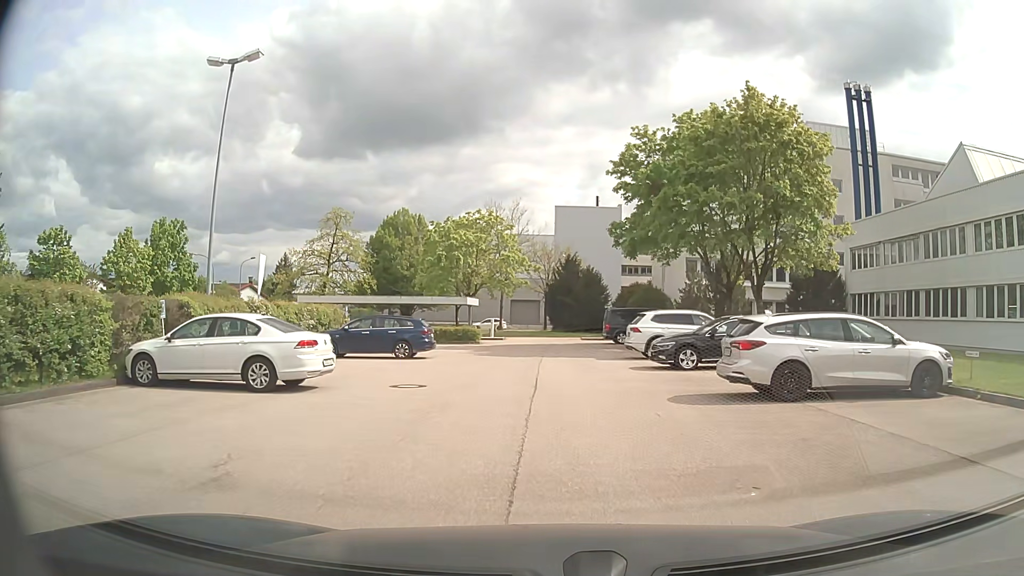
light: Day
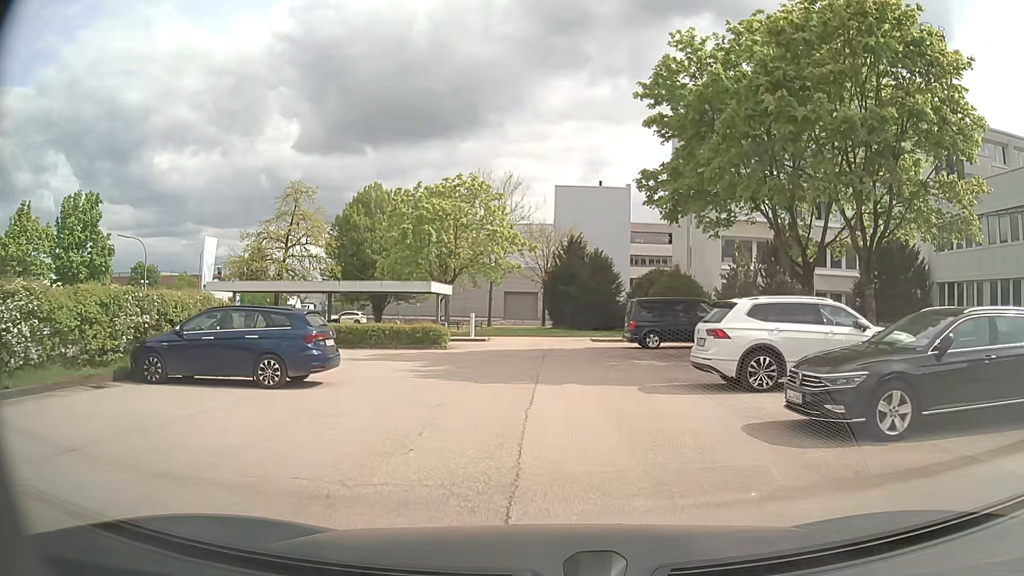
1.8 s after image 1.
(0.0, +11.3) m; 0°
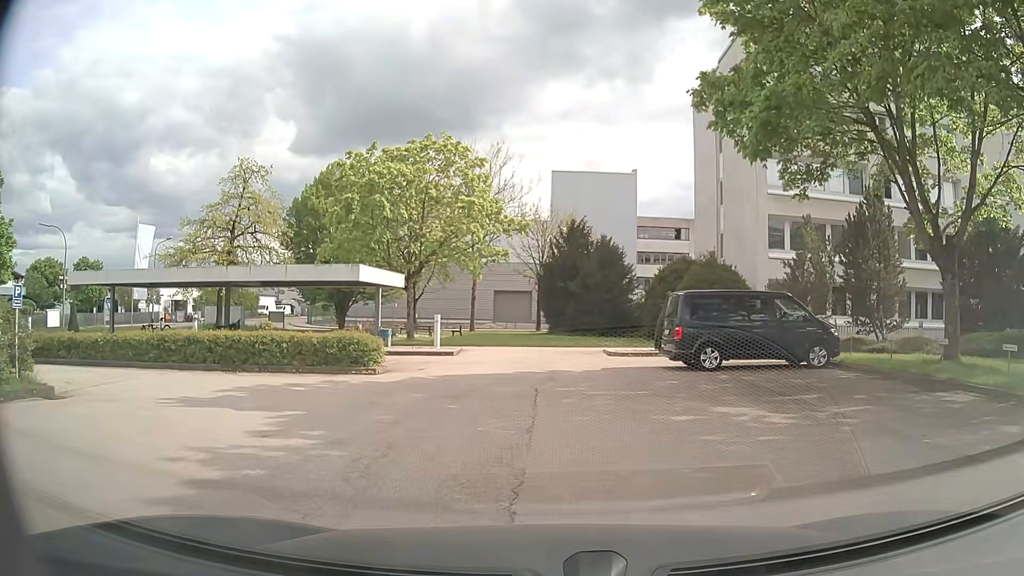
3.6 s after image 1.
(0.0, +9.7) m; +1°
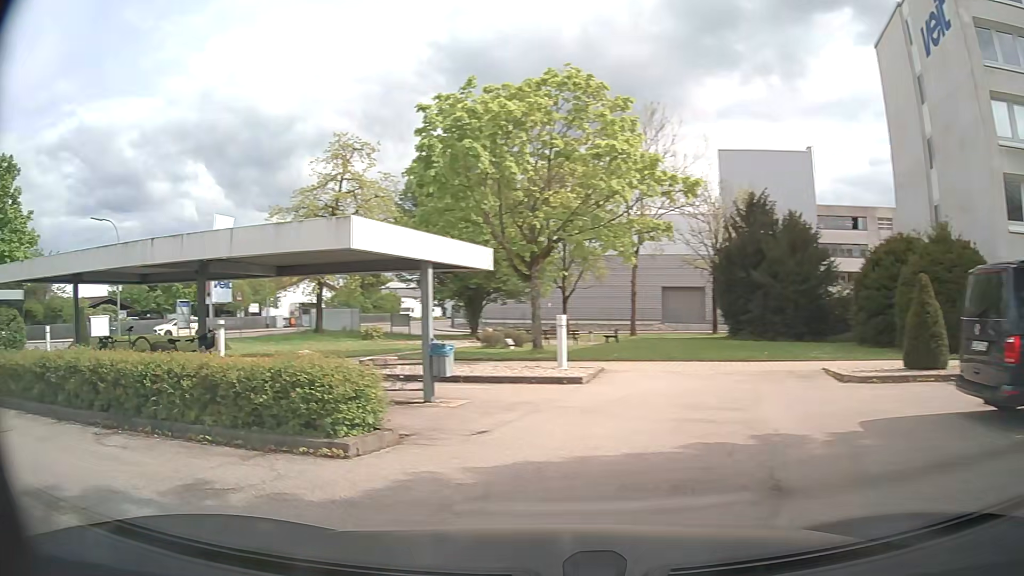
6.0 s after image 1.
(+0.1, +8.9) m; -16°
